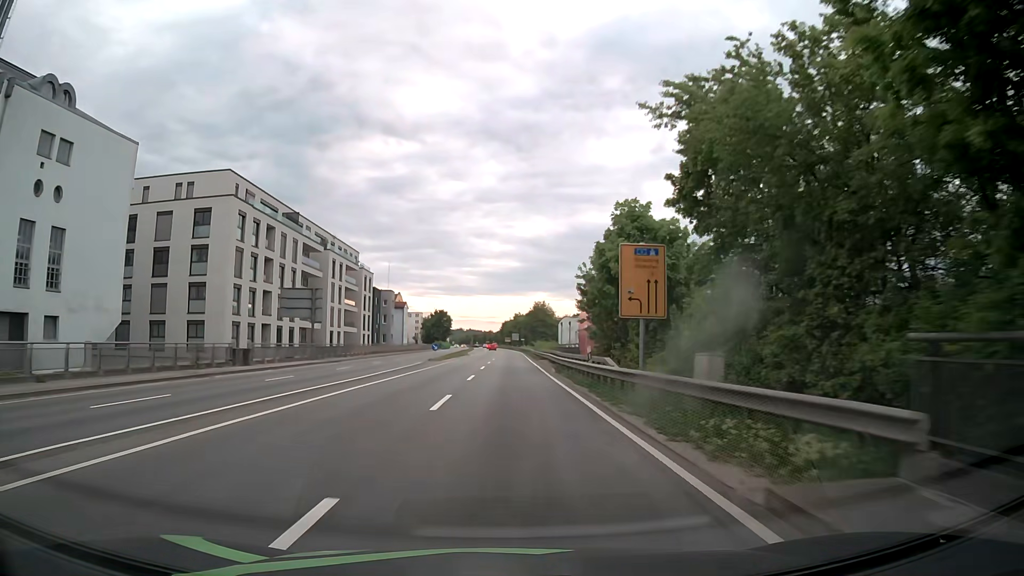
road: primary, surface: asphalt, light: Day
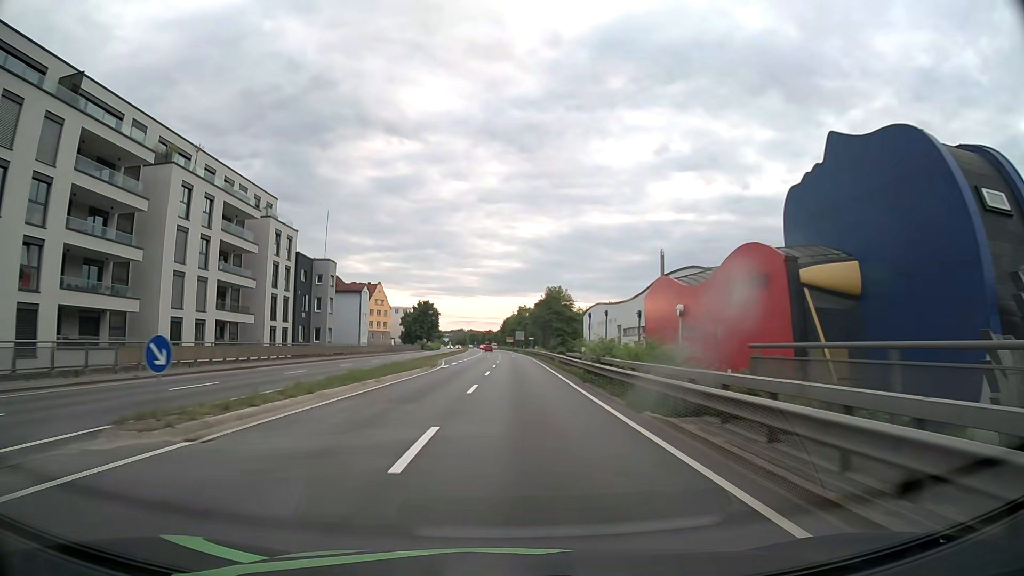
(+0.1, +42.7) m; 0°
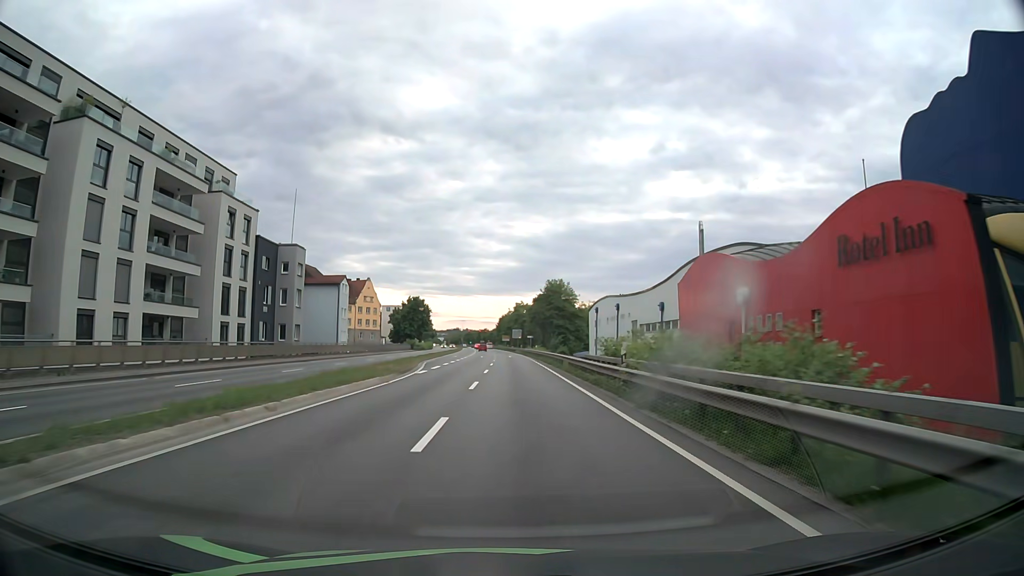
(0.0, +10.7) m; 0°
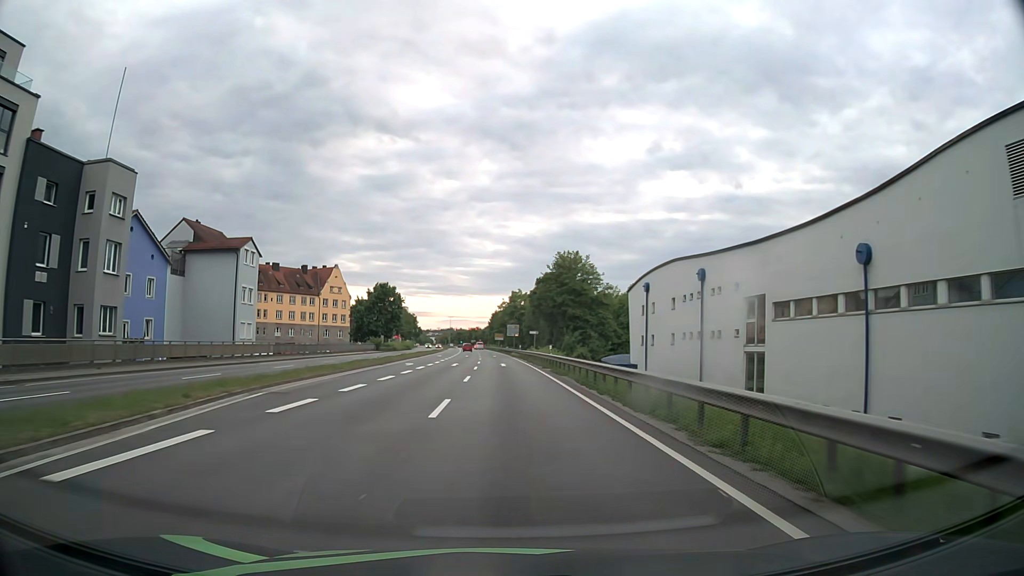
(+0.4, +32.2) m; +1°
(0, +10) (0, +20) (0, +30) (0, +40) (-1, +50) (-1, +60) (-1, +70) (-2, +80) (-2, +90) (-3, +100) m
